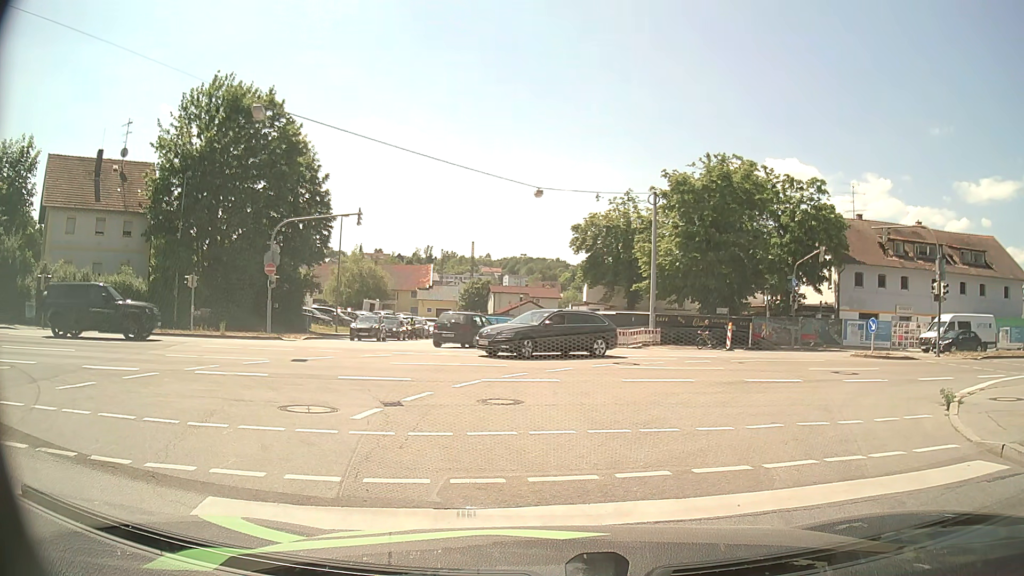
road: unclassified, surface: asphalt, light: Day
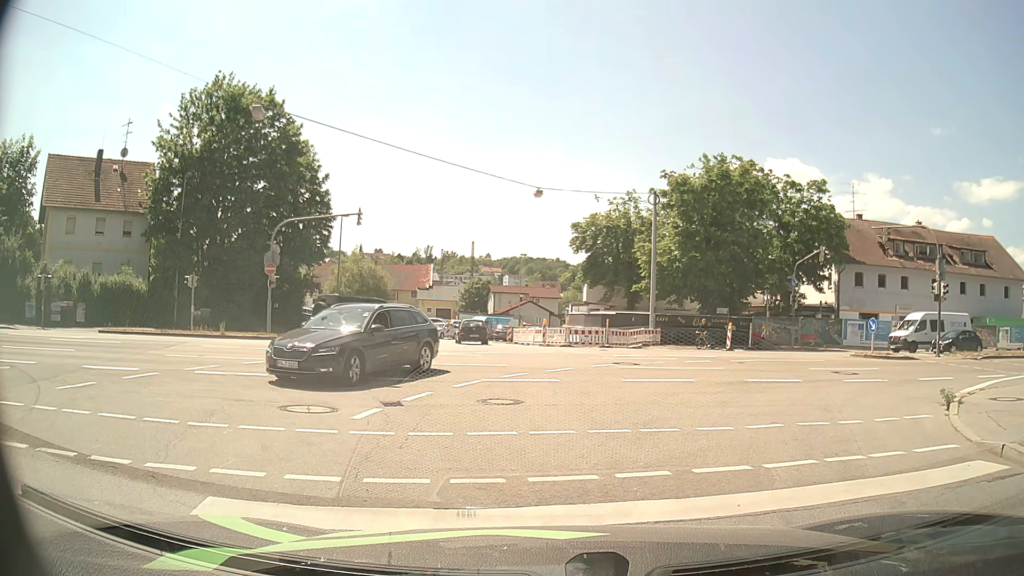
(0.0, 0.0) m; 0°
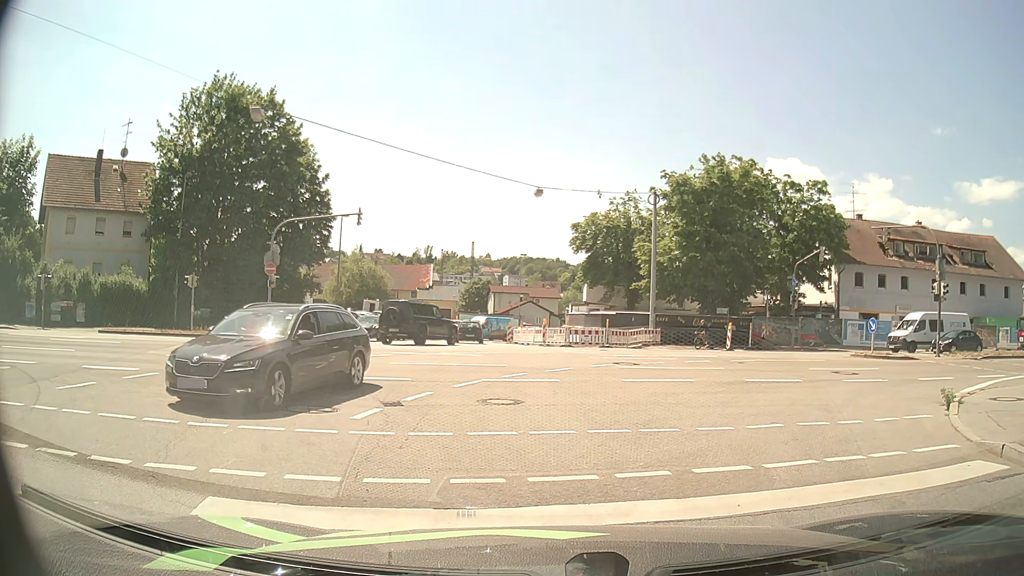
(0.0, 0.0) m; 0°
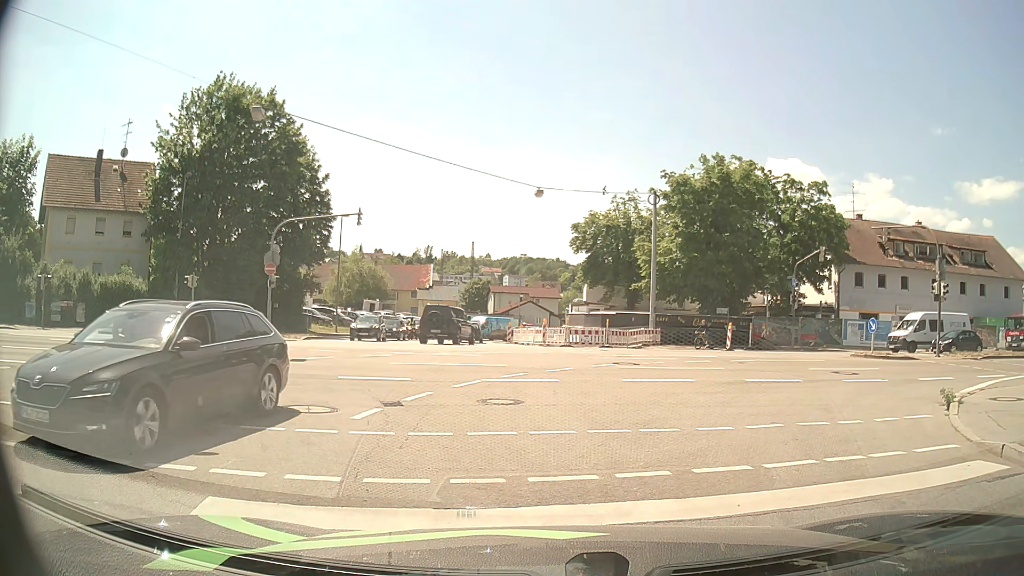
(0.0, 0.0) m; 0°
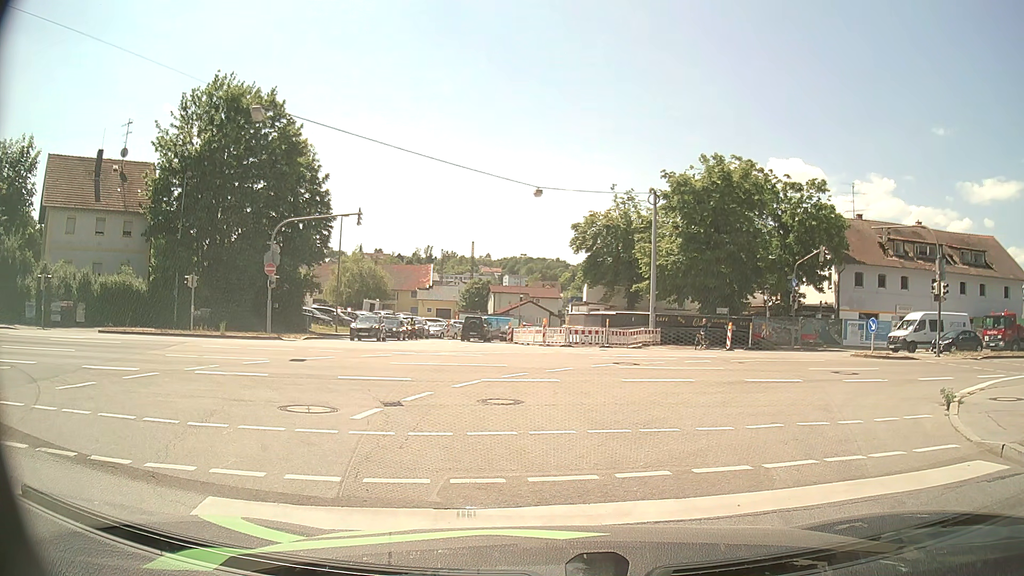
(0.0, 0.0) m; 0°
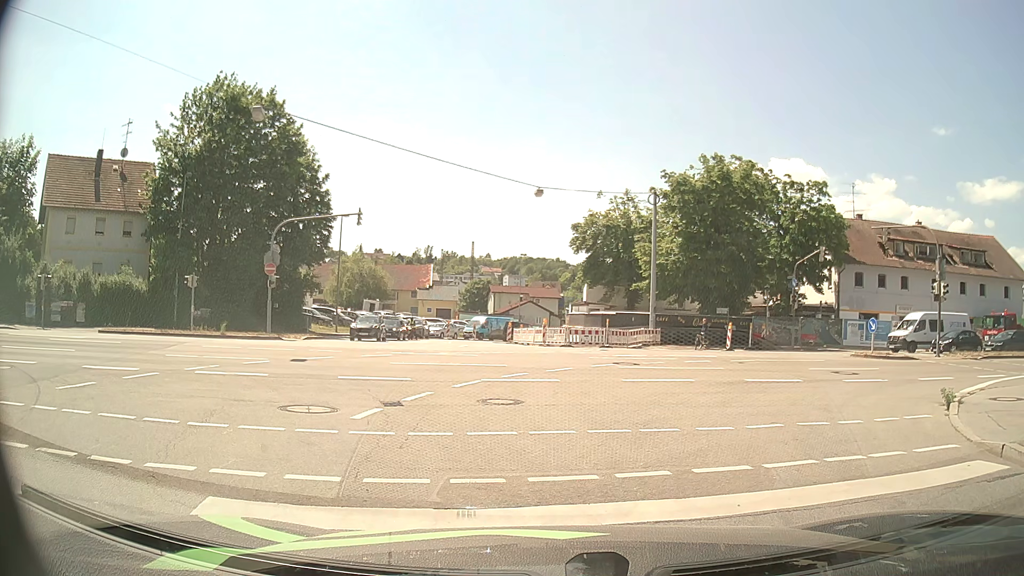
(0.0, 0.0) m; 0°
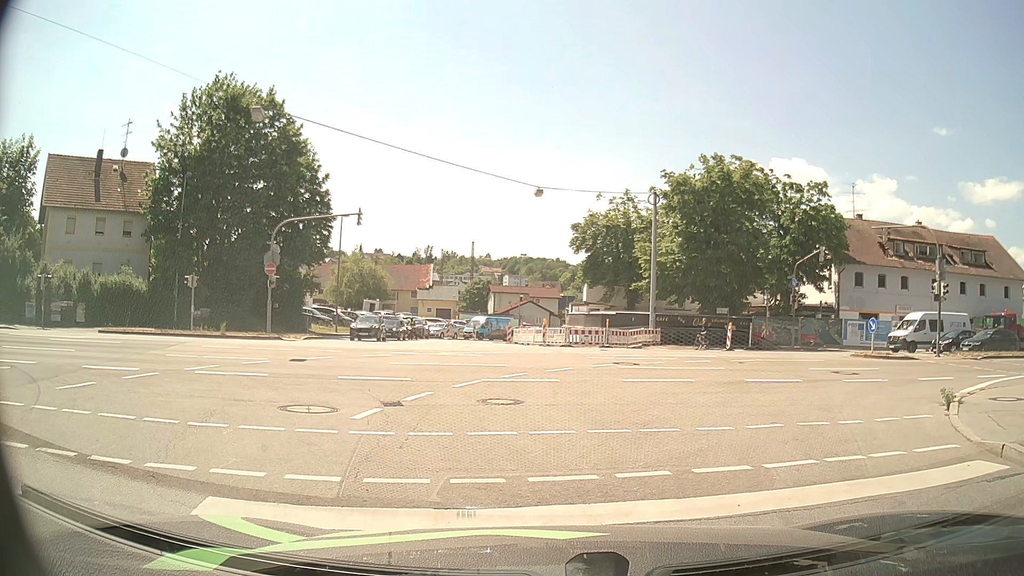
(0.0, 0.0) m; 0°
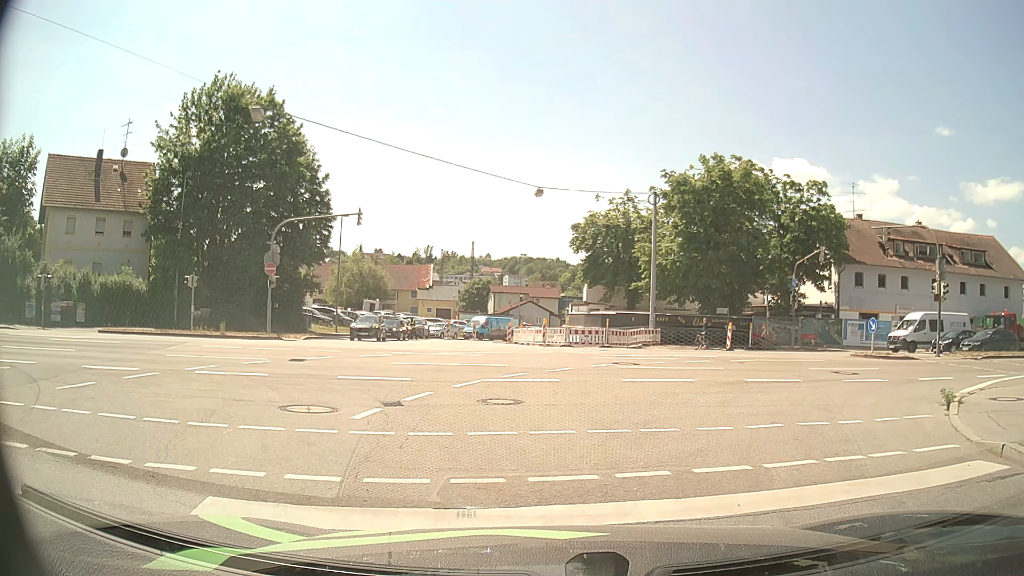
(0.0, 0.0) m; 0°
